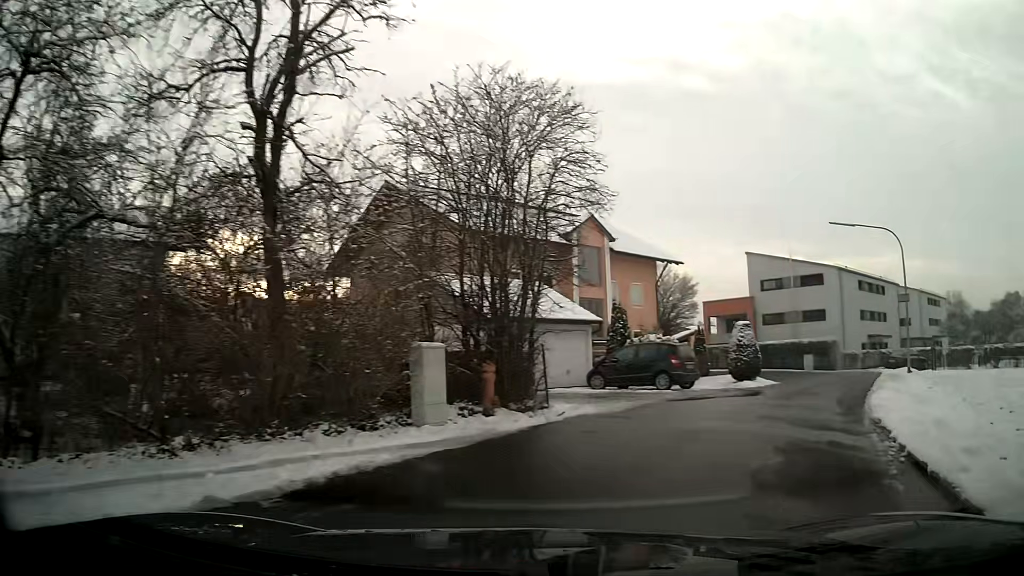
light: Day
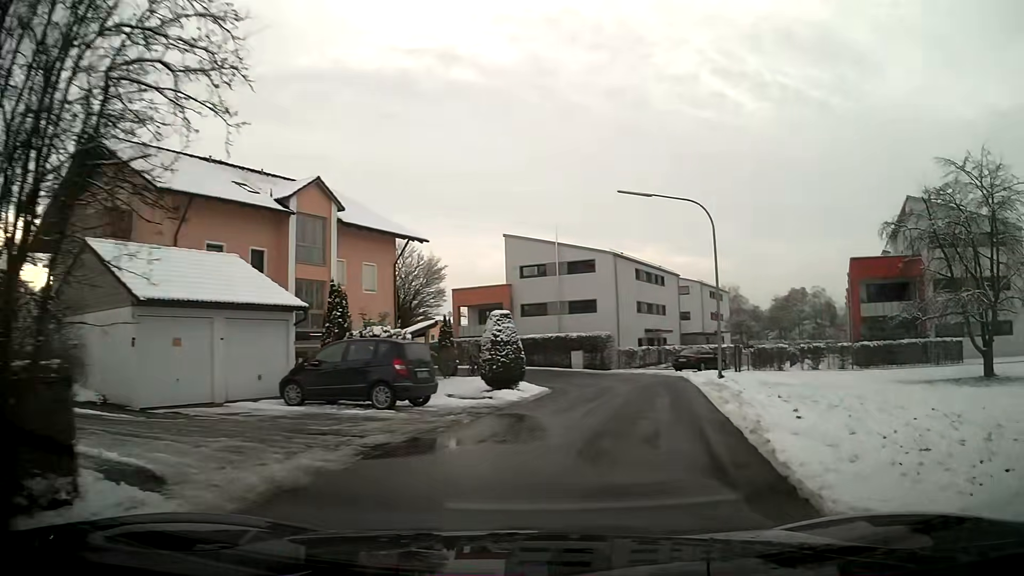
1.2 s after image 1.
(+1.3, +7.0) m; +19°
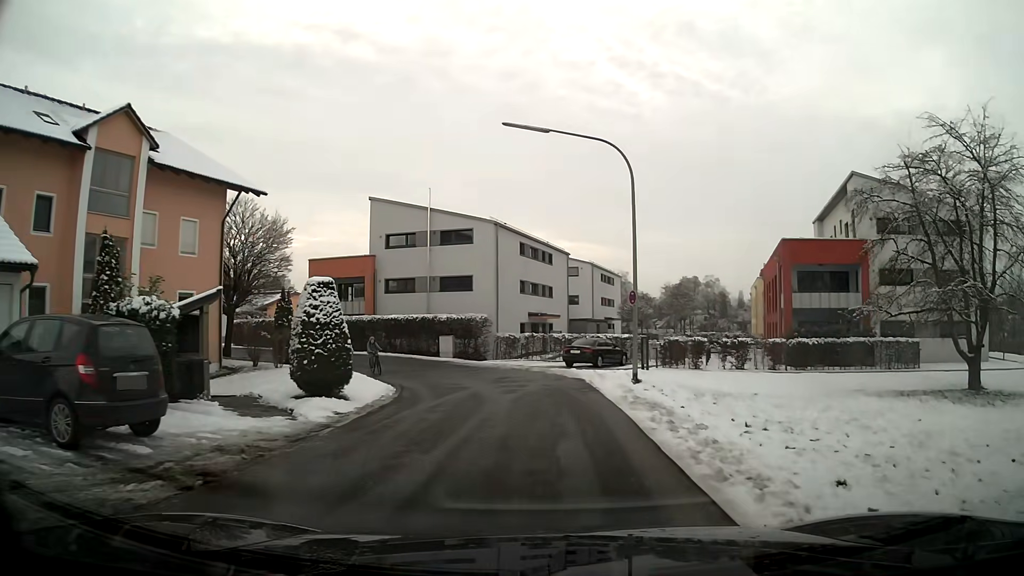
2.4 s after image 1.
(+0.7, +7.3) m; +8°
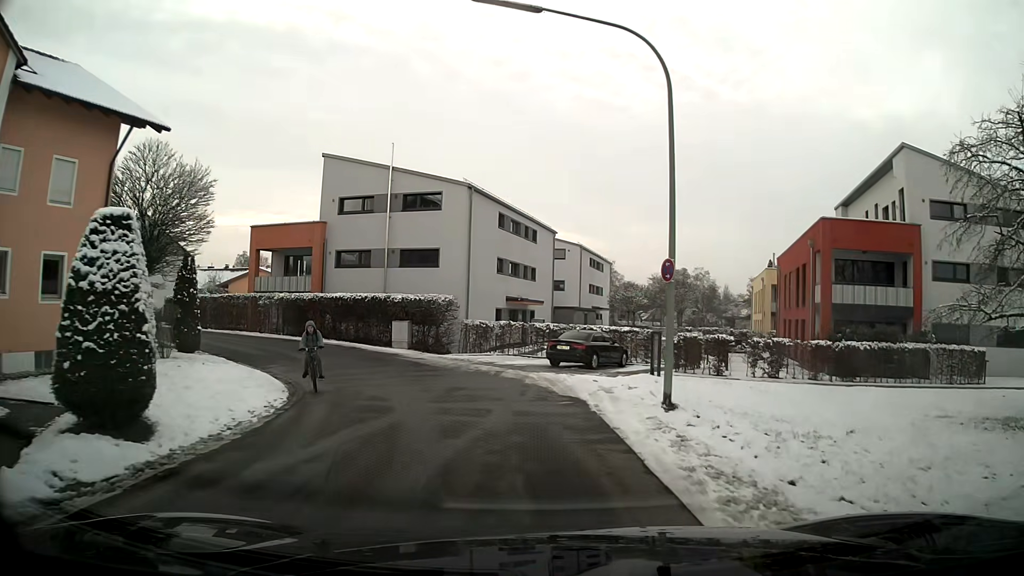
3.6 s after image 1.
(+0.1, +7.4) m; +1°
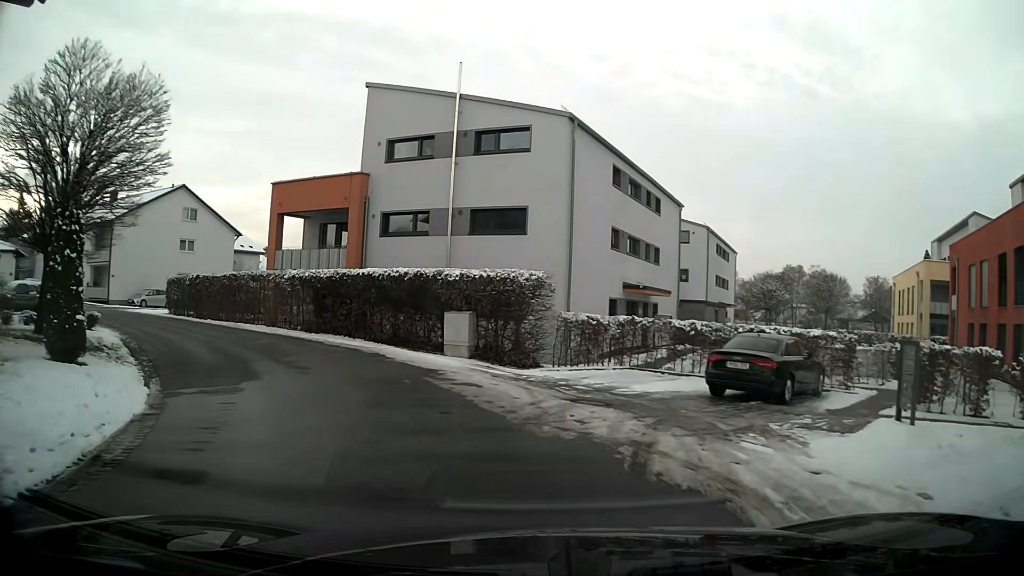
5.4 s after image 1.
(-0.8, +11.1) m; -11°
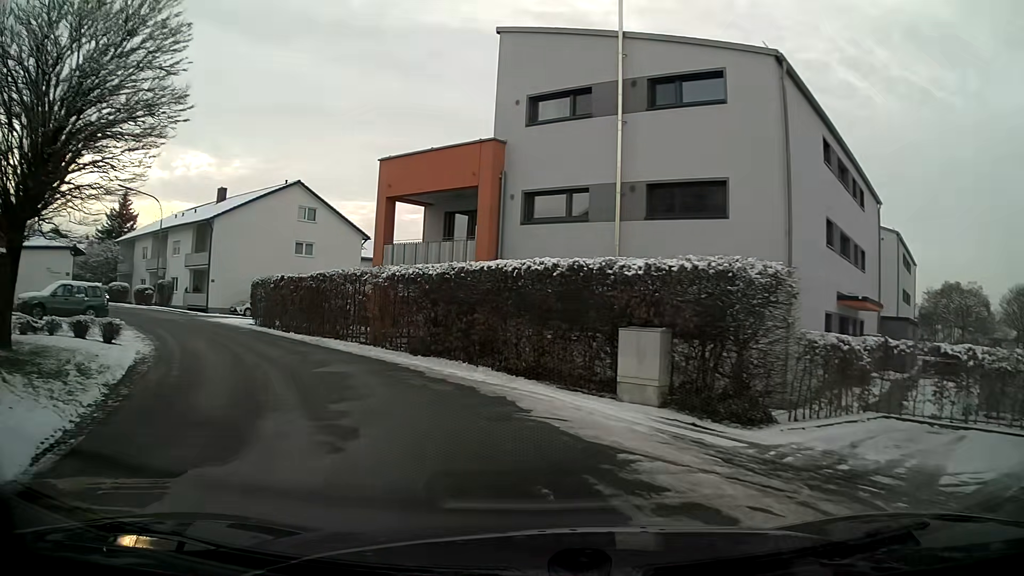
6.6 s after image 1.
(-0.7, +7.0) m; -12°
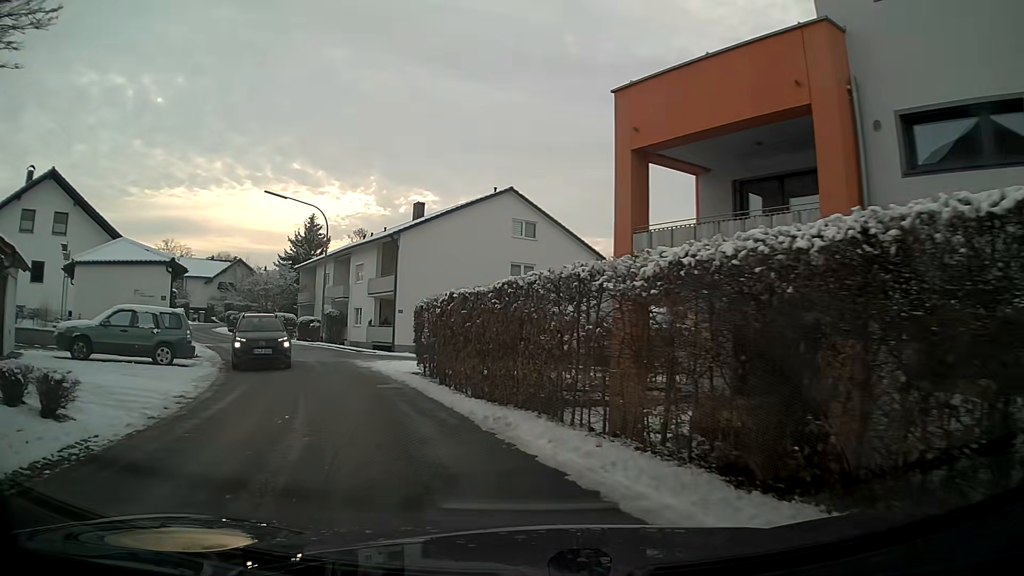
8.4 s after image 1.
(-1.9, +10.0) m; -21°
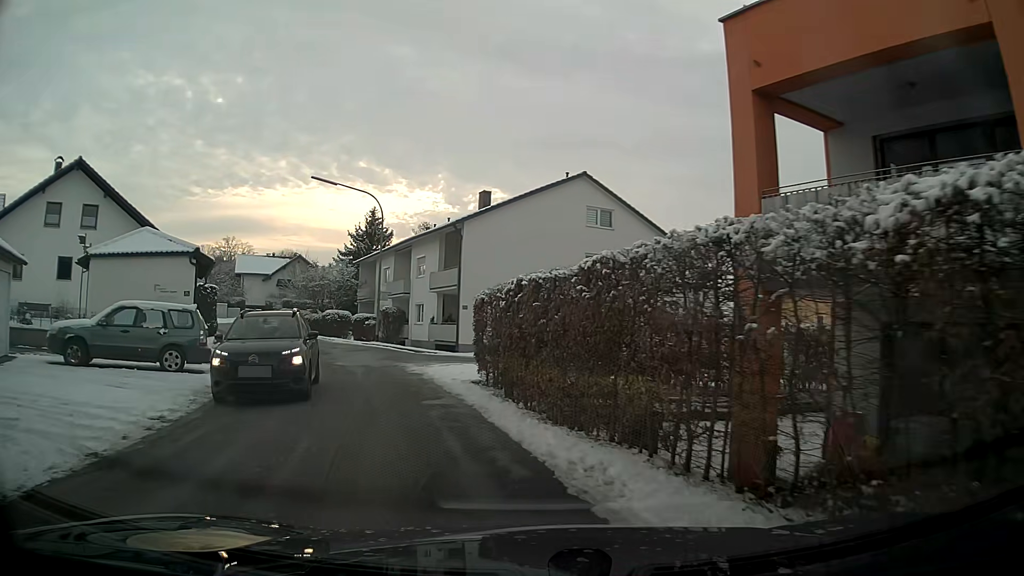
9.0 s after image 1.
(-0.2, +3.2) m; -6°
